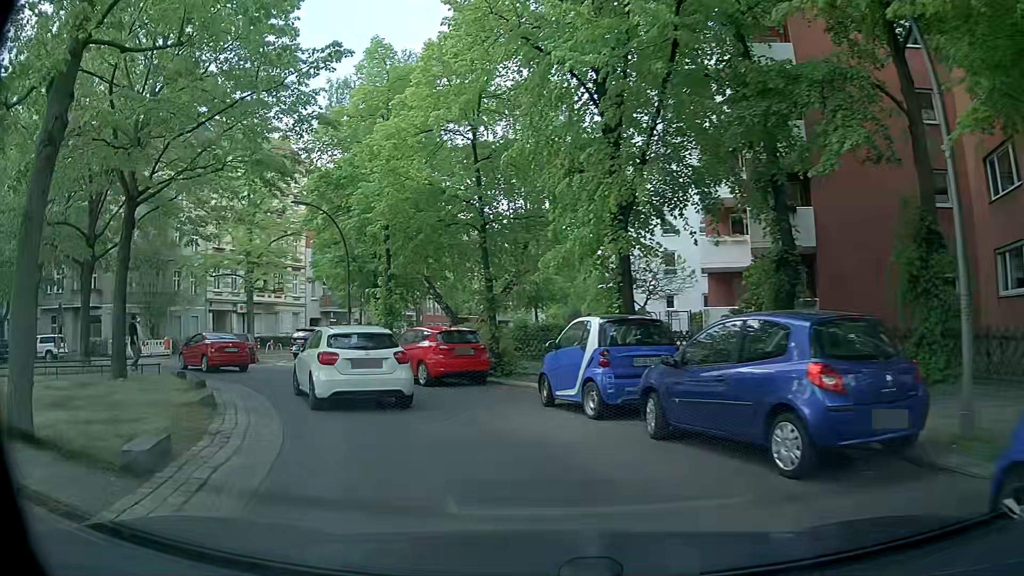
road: residential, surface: asphalt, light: Day
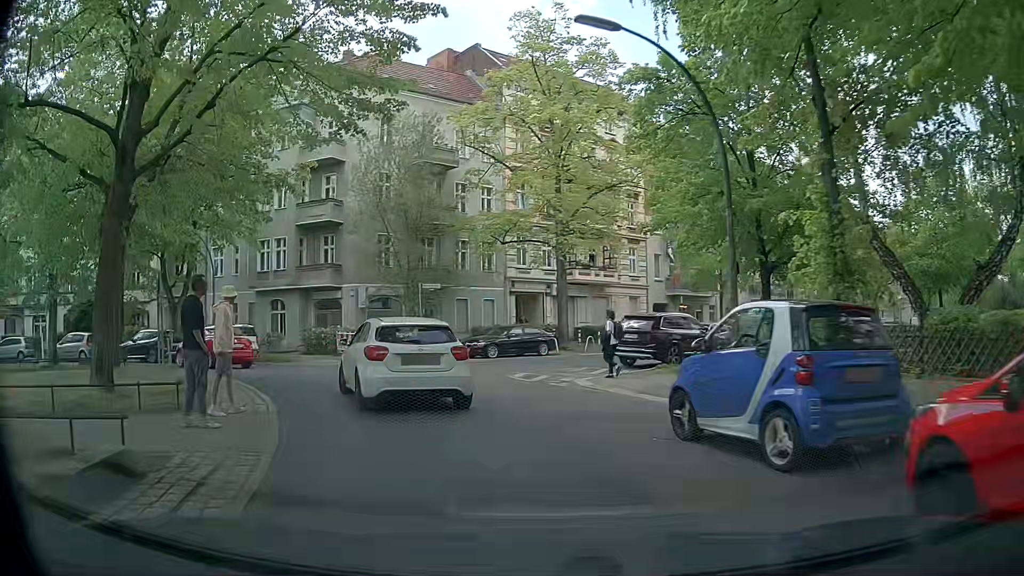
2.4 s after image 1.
(-4.0, +14.3) m; -29°
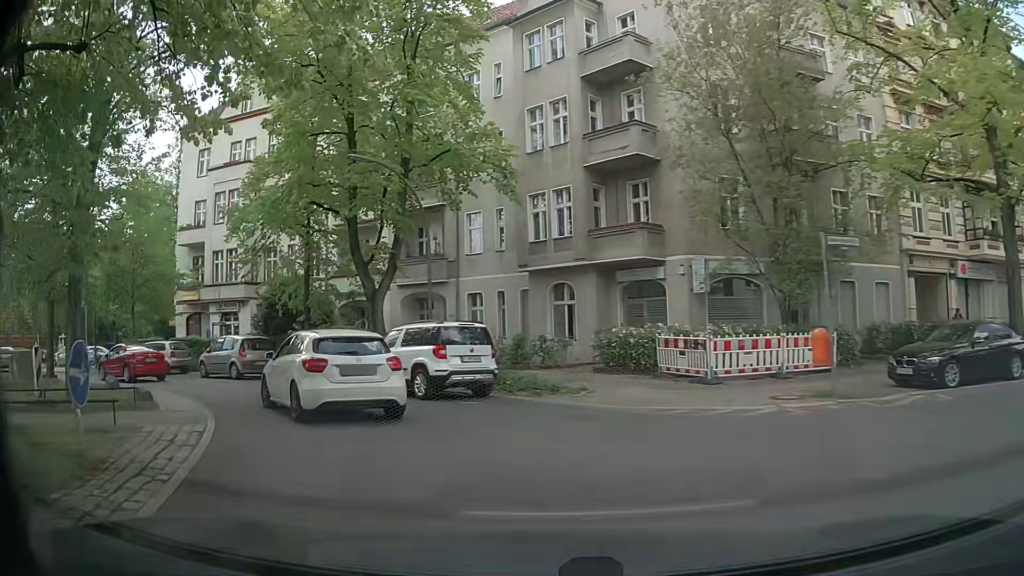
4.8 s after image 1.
(-3.3, +14.1) m; -29°
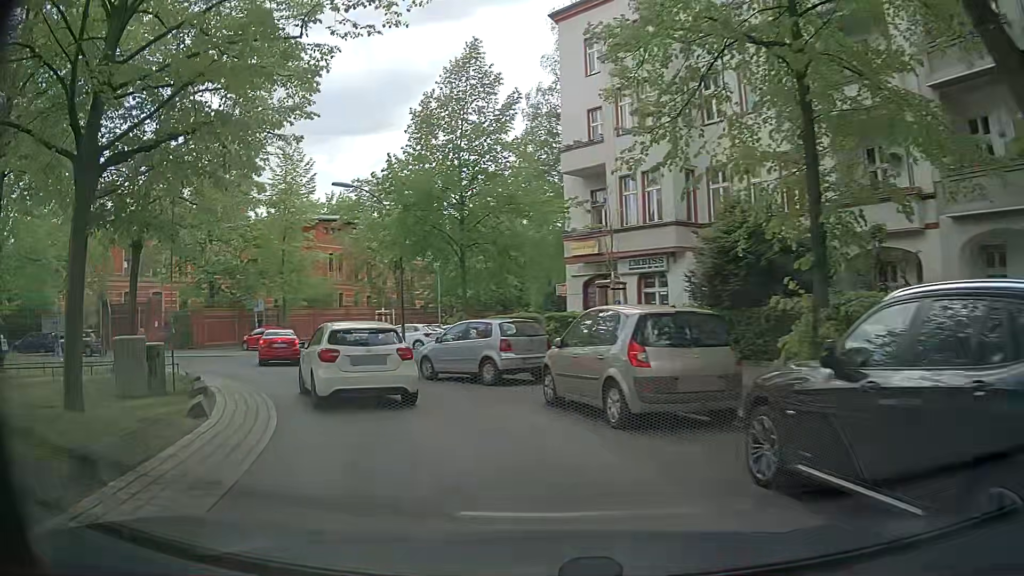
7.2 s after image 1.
(-4.8, +15.4) m; -37°
(-2, +10) (-6, +19) (-14, +25) (-23, +29) (-33, +29) (-42, +26) (-50, +20) (-54, +11) (-56, +1) (-54, -9) m
